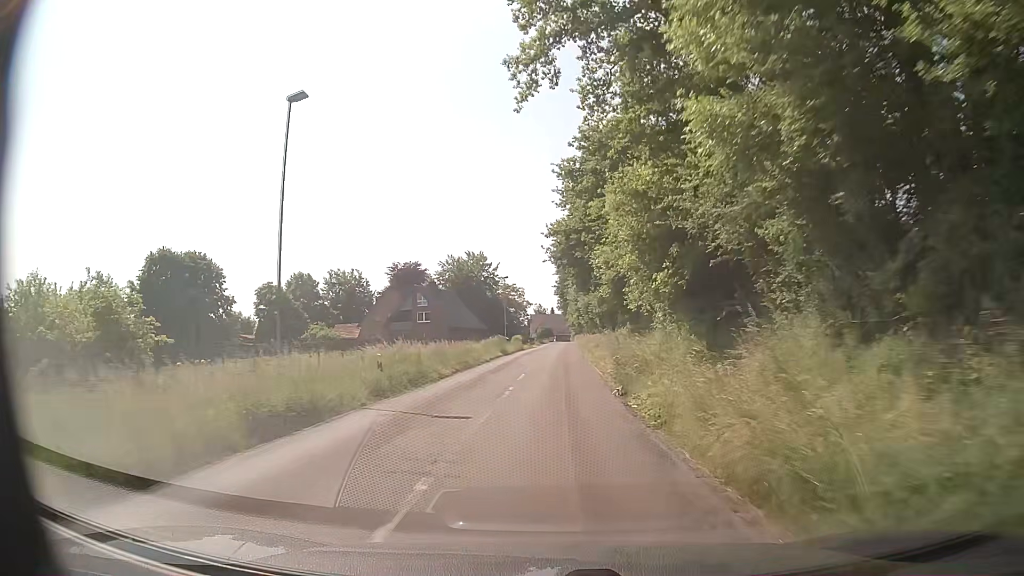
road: secondary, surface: asphalt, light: Day
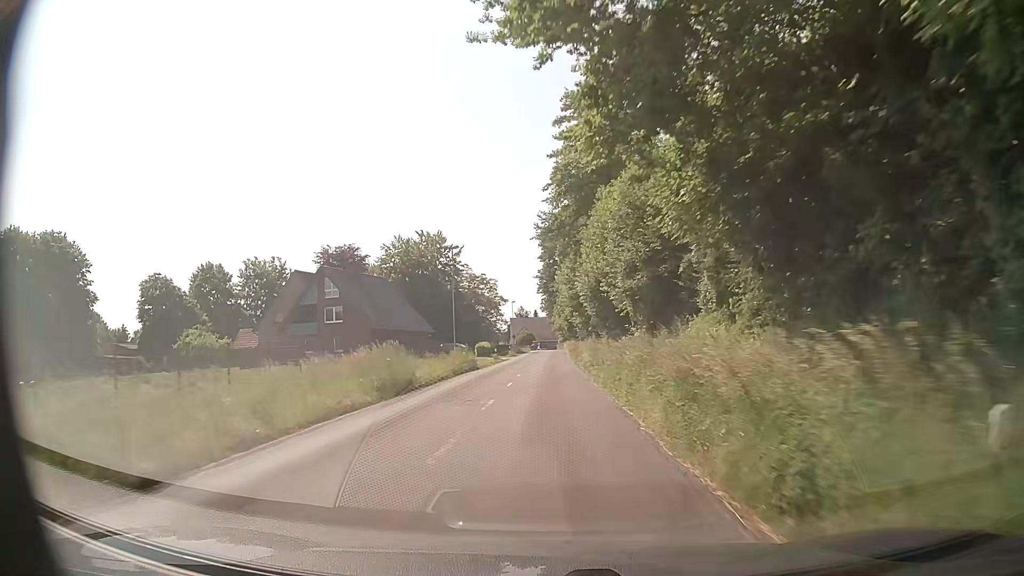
(+1.1, +32.2) m; +2°
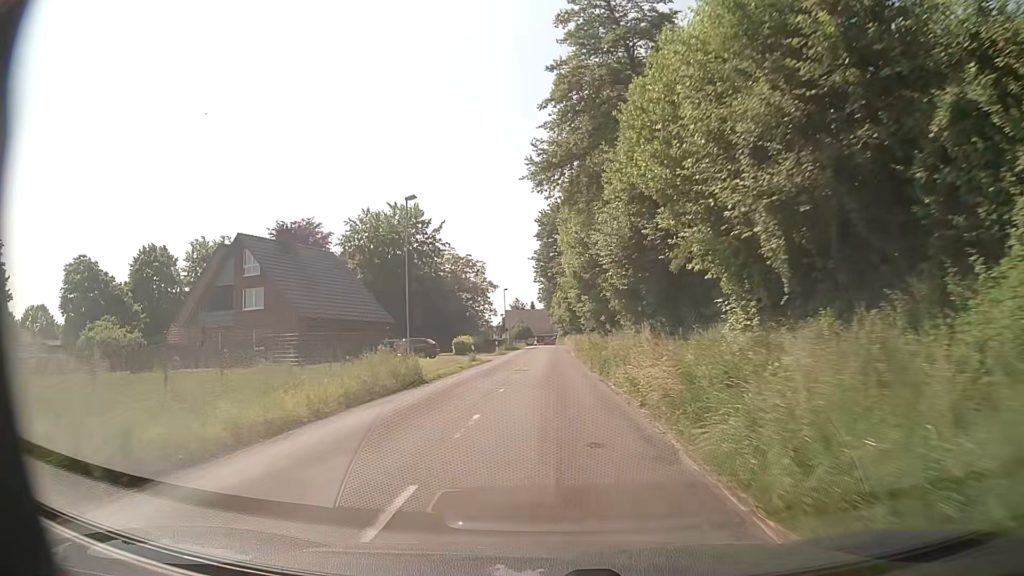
(-0.2, +16.4) m; -1°
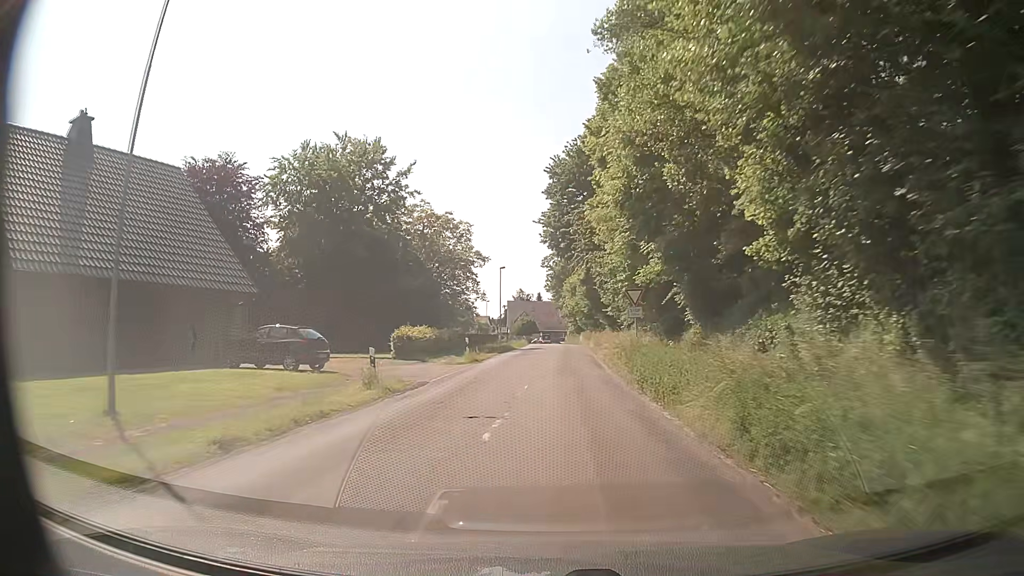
(+0.1, +24.7) m; -1°
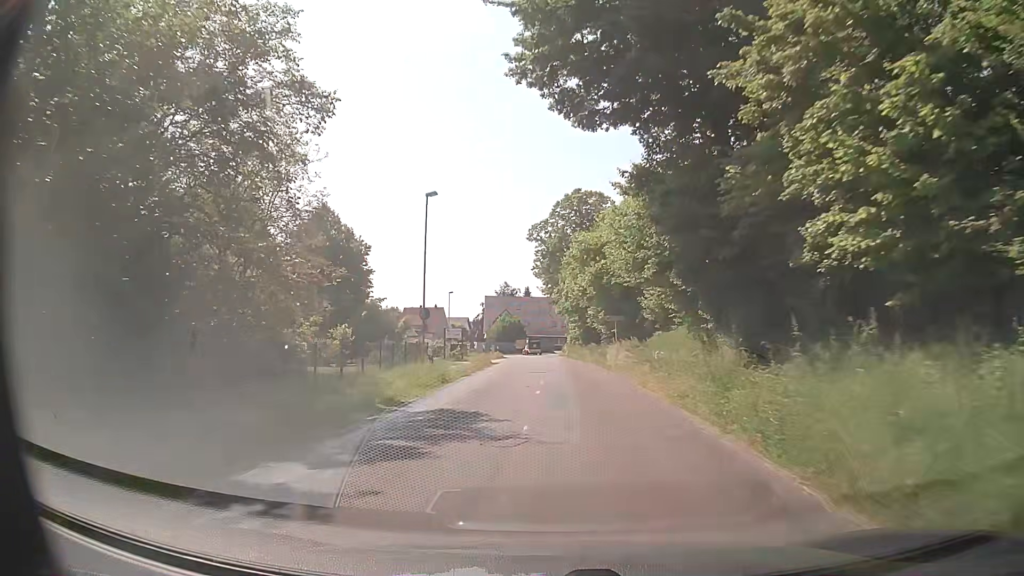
(+0.8, +41.5) m; +1°
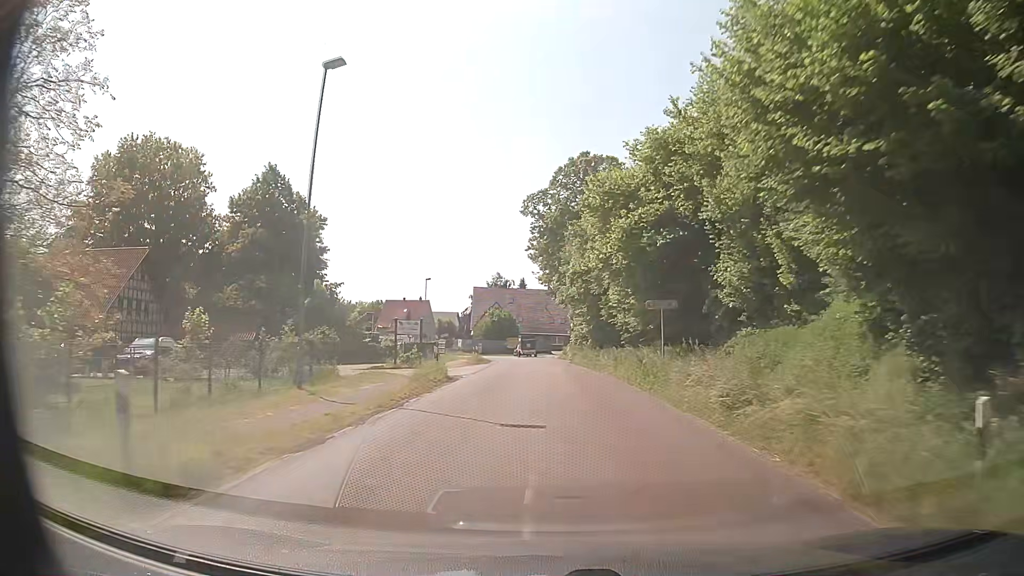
(+0.1, +16.4) m; +1°
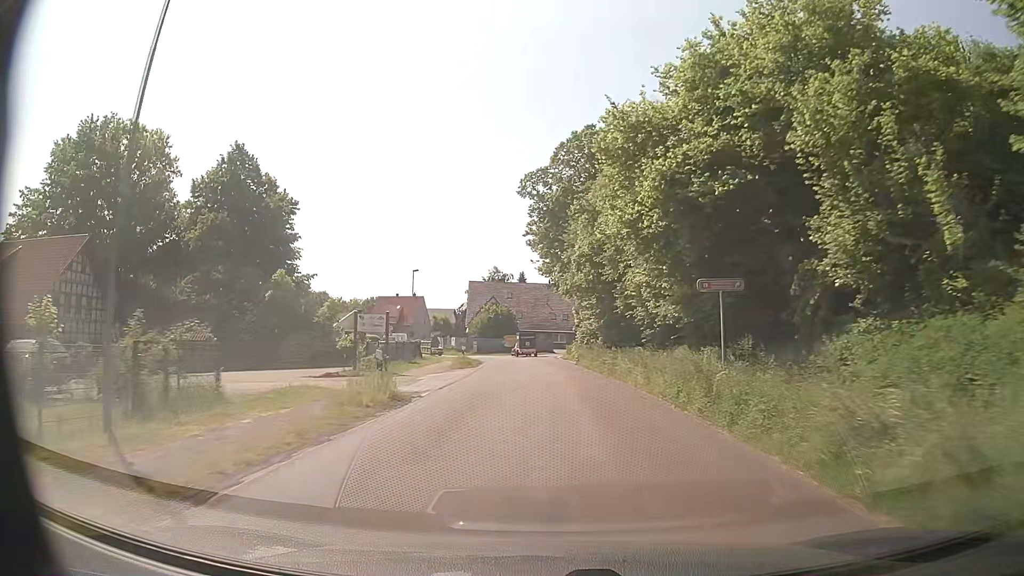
(0.0, +7.9) m; -1°
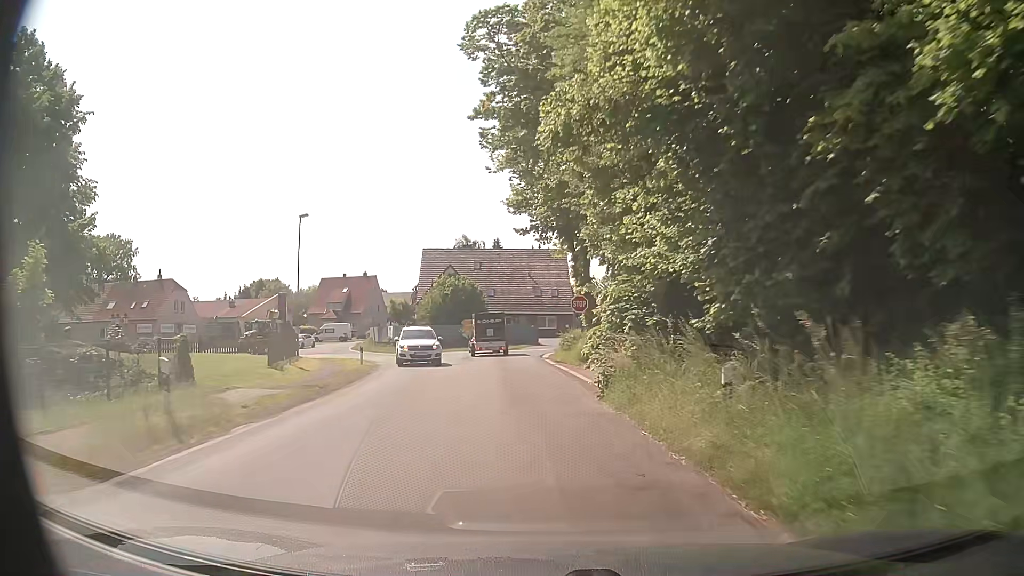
(+0.8, +28.4) m; +2°
(0, +10) (-1, +20) (-1, +30) (-1, +40) (-4, +49) (-13, +54) (-20, +61) (-22, +71) (-22, +81) (-21, +91) m
